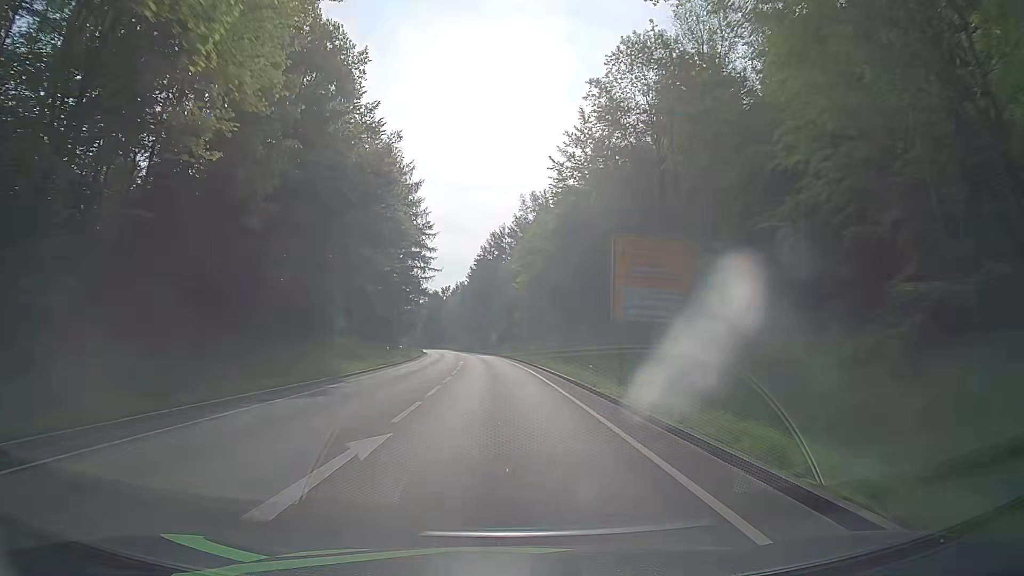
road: primary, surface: asphalt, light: Day
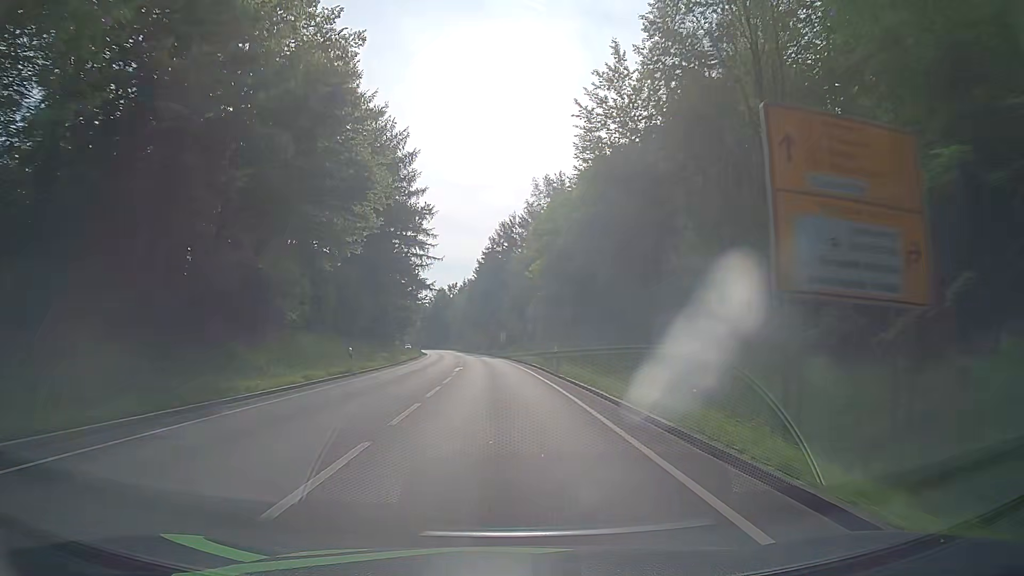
(-0.2, +12.4) m; -1°
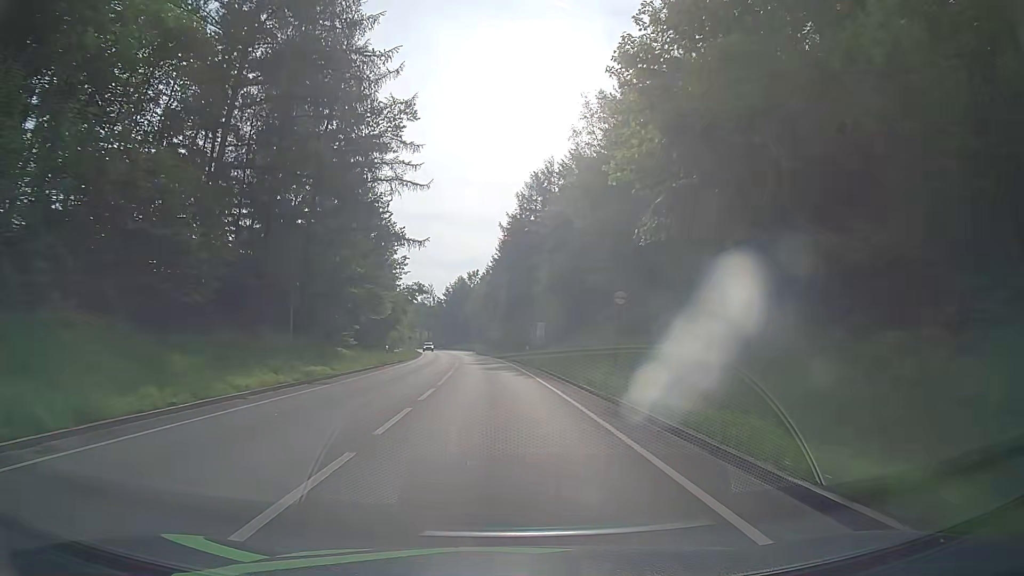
(-0.5, +37.2) m; -2°
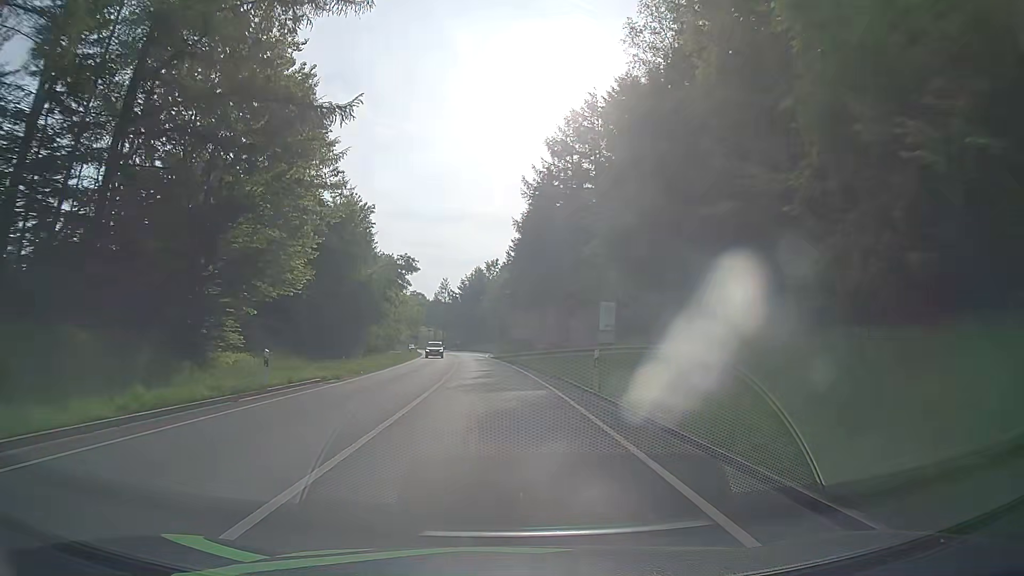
(-0.6, +24.8) m; -2°
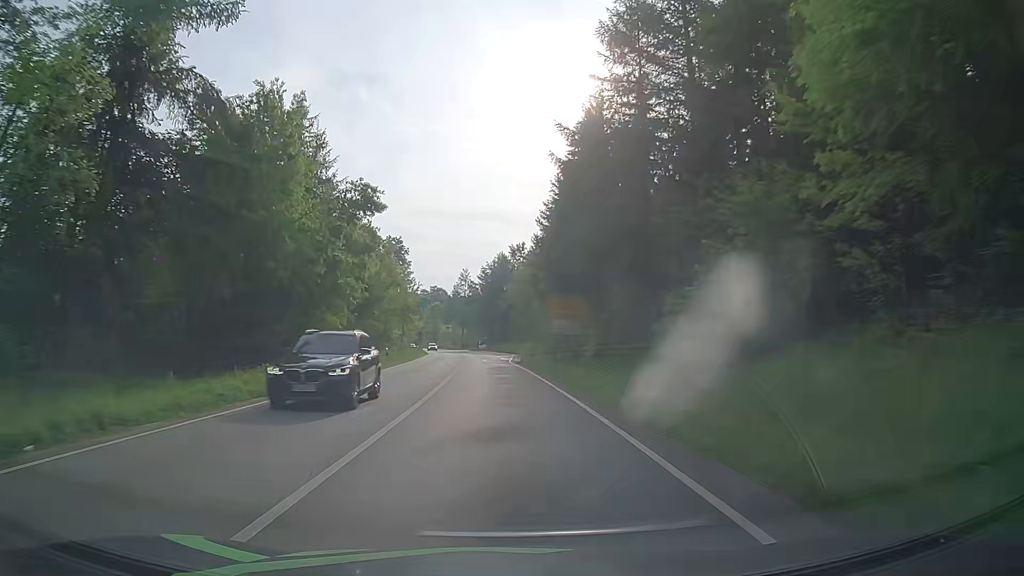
(-0.3, +24.8) m; -2°
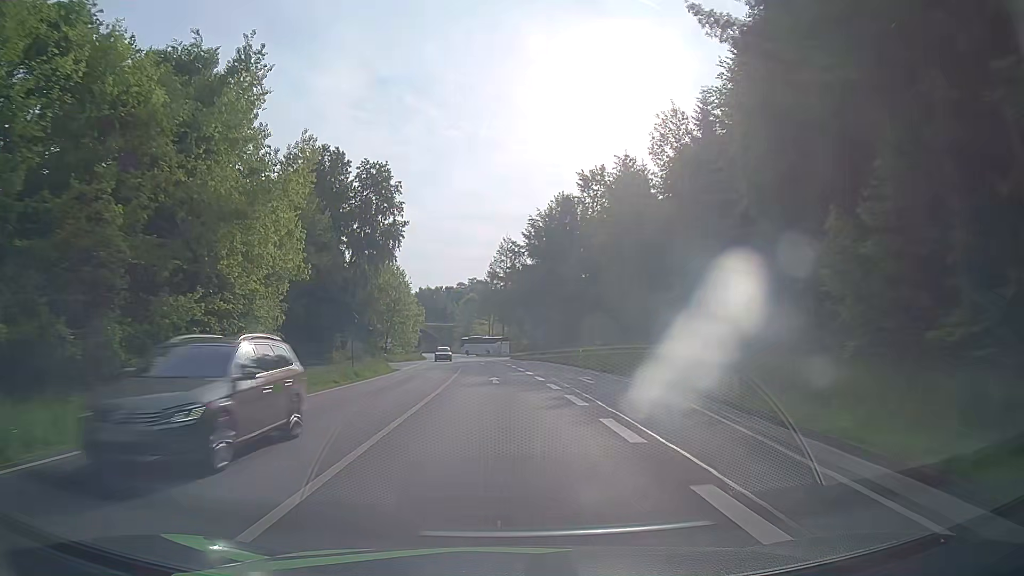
(-2.5, +61.8) m; -4°
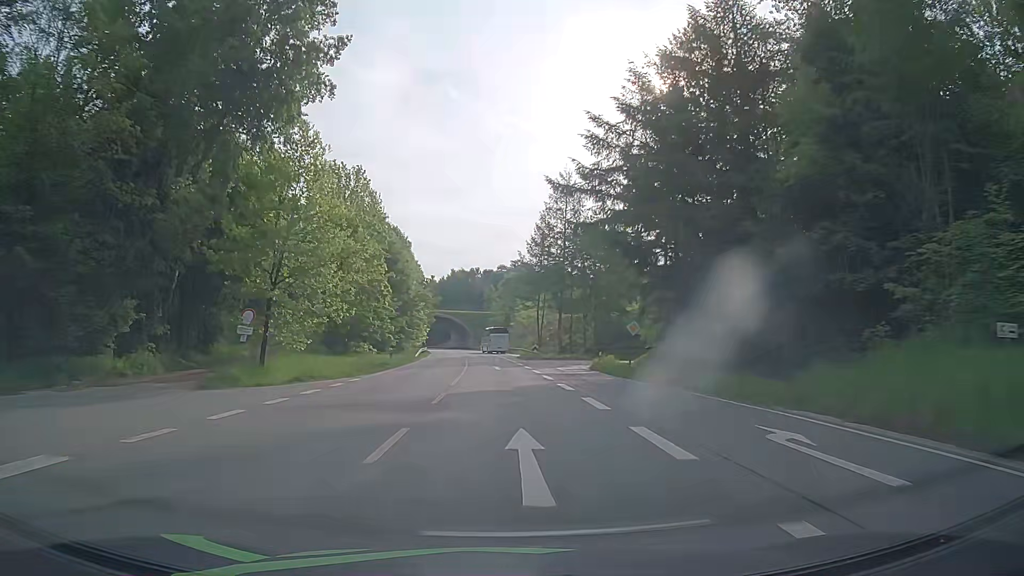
(-1.7, +49.3) m; -3°
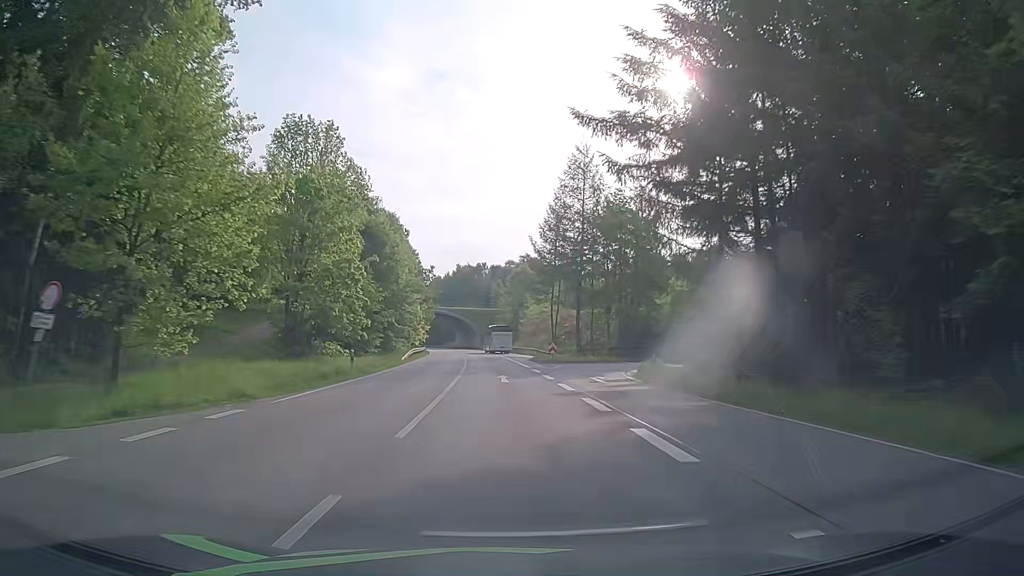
(-0.1, +12.2) m; -1°
(0, +10) (0, +20) (0, +30) (-1, +40) (-1, +50) (-2, +60) (-2, +70) (-3, +80) (-4, +90) (-5, +100) m
